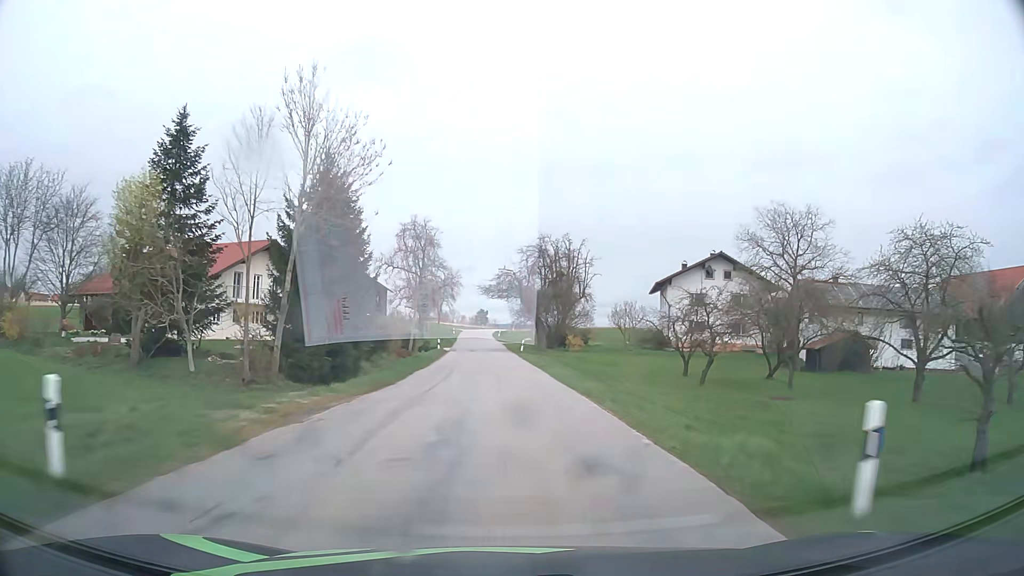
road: tertiary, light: Day
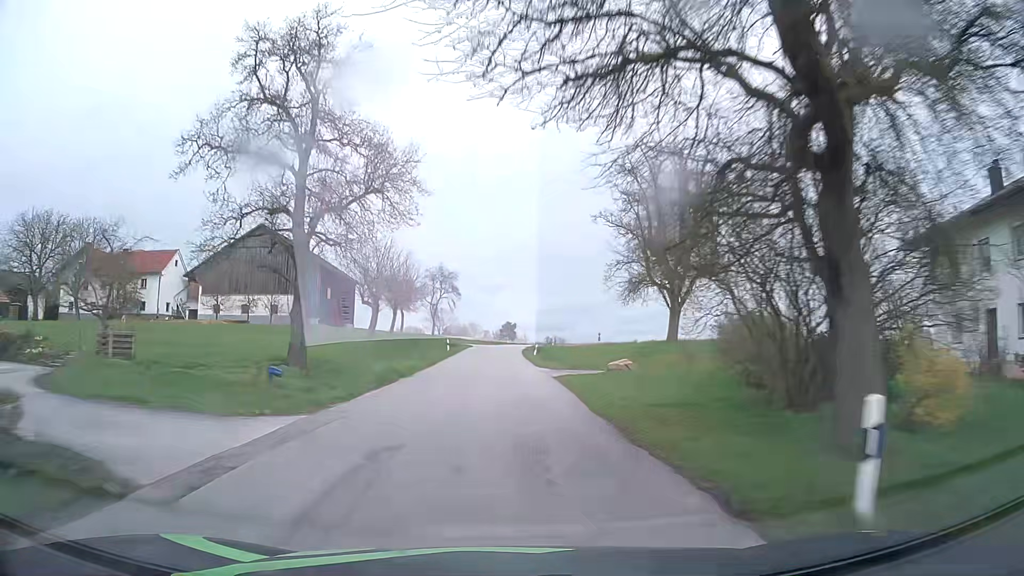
(-1.0, +50.5) m; -3°
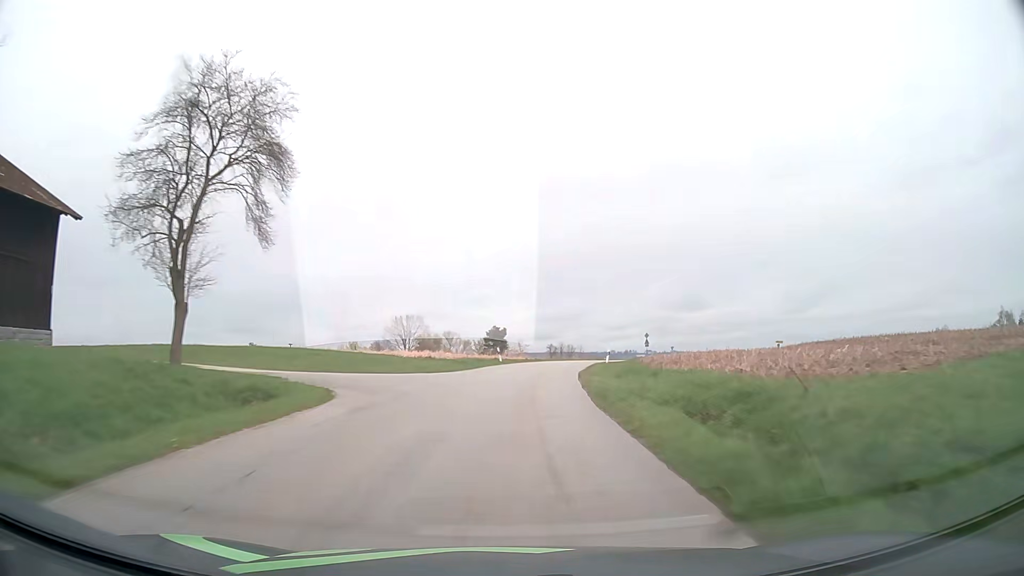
(-0.1, +60.4) m; +1°
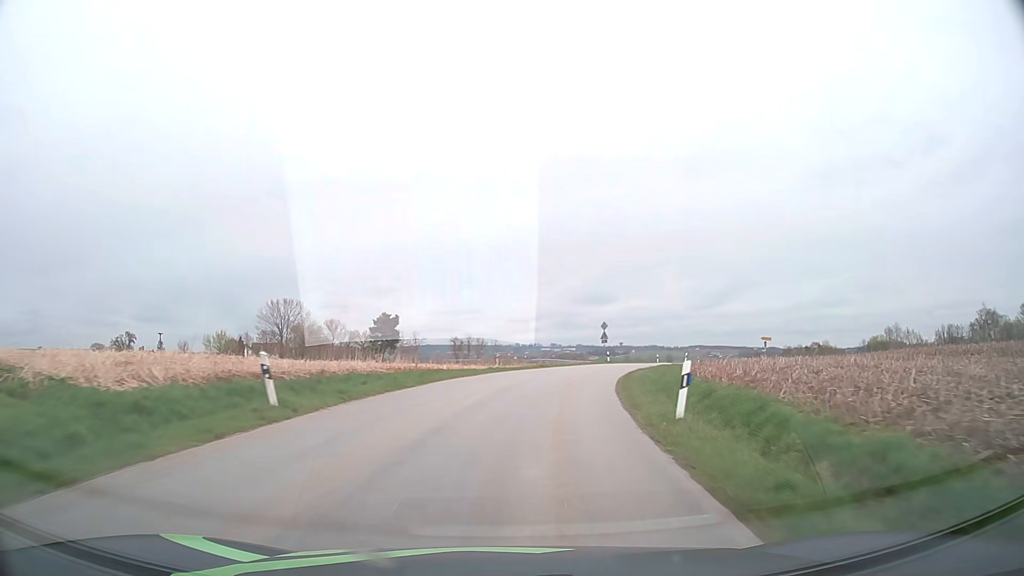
(+1.8, +32.5) m; +8°
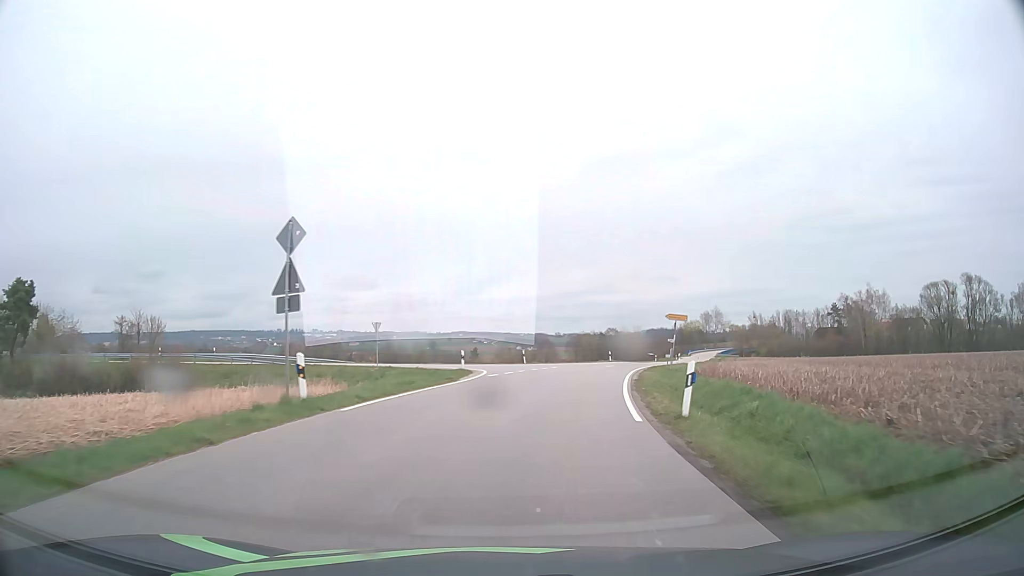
(+8.1, +46.5) m; +20°
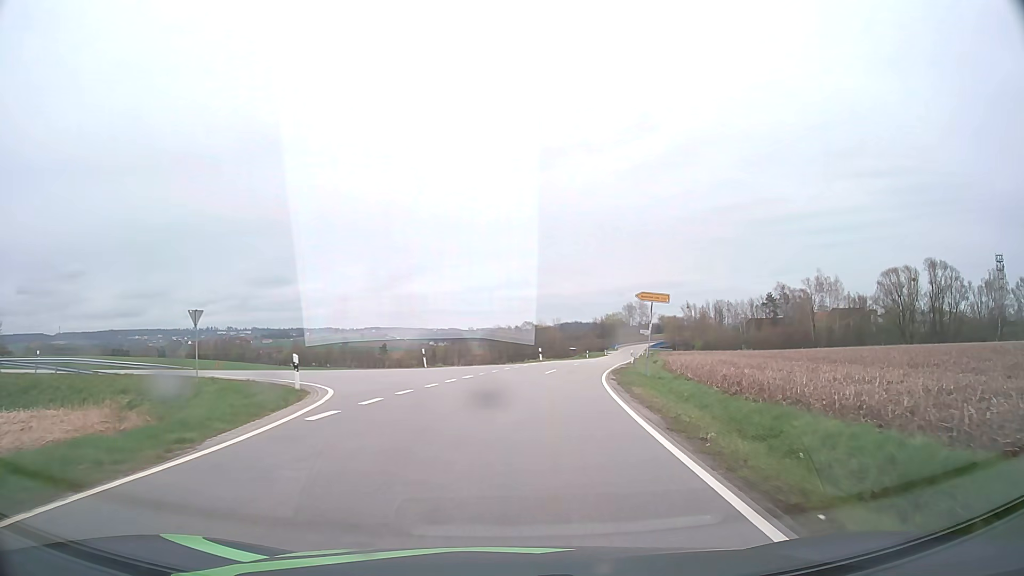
(+1.0, +15.7) m; +7°
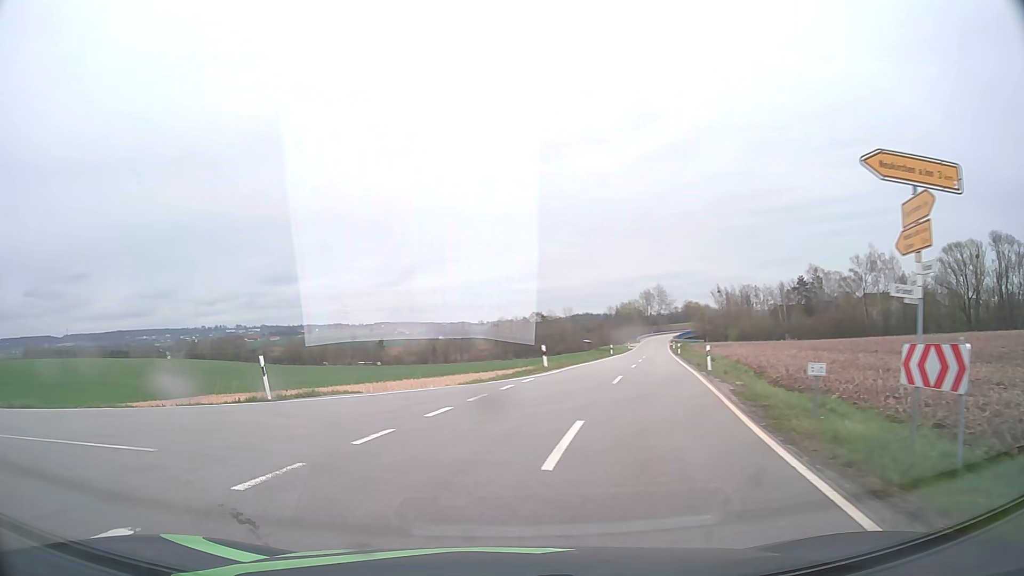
(+1.6, +22.2) m; 0°
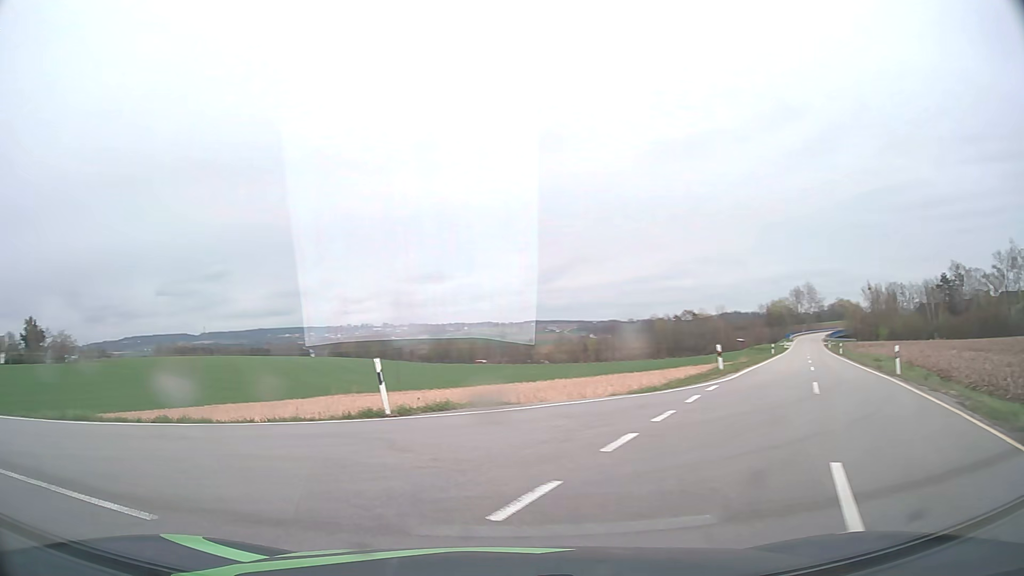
(-0.4, +3.7) m; -12°
(-4, +9) (-14, +12) (-23, +15) (-33, +18) (-42, +21) (-52, +25) (-61, +28) (-70, +32) (-80, +35) (-89, +39) m
